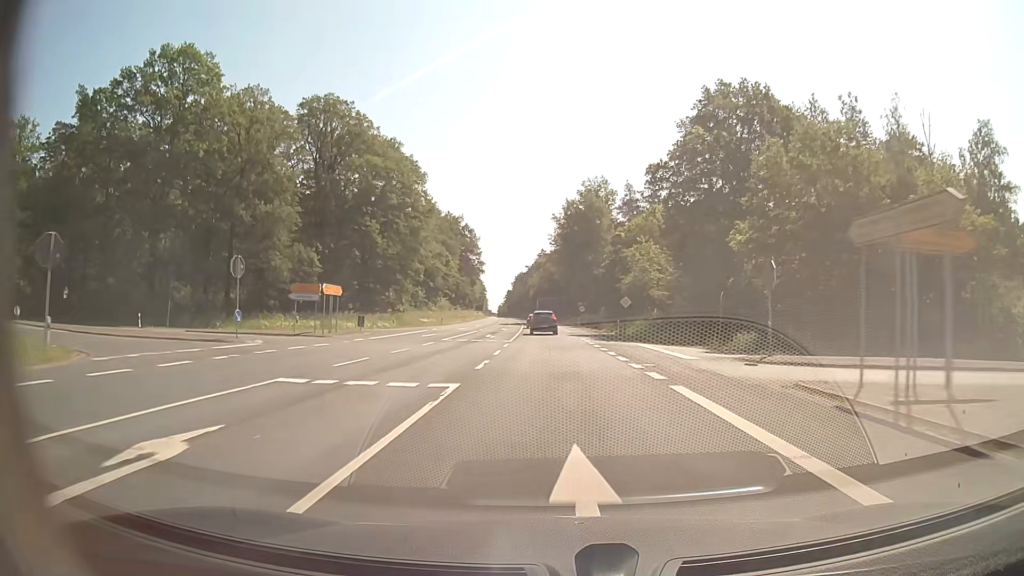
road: secondary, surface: asphalt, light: Day
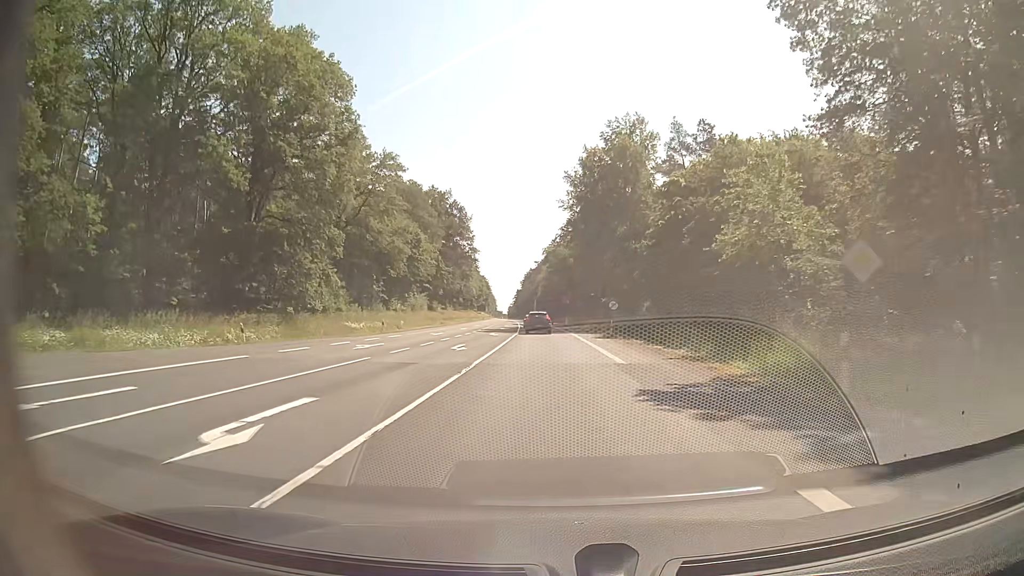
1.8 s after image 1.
(-0.4, +34.4) m; -1°
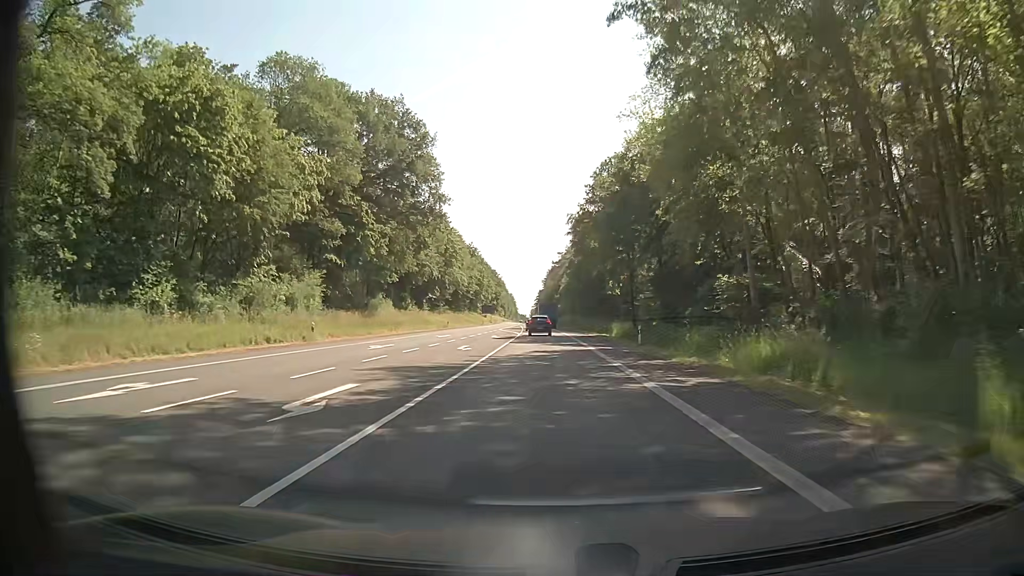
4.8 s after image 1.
(-1.3, +57.4) m; -2°
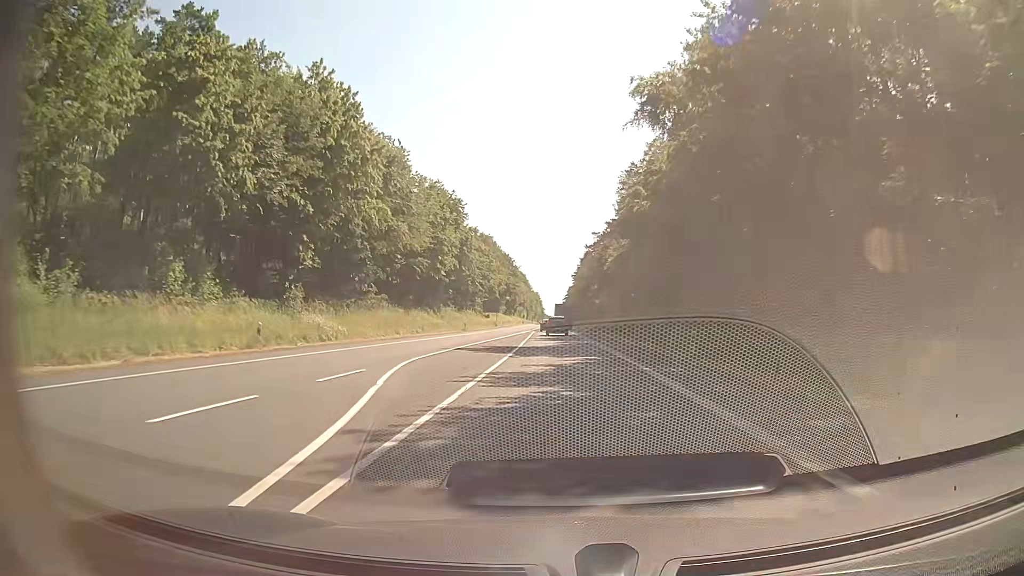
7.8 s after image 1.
(-1.5, +61.4) m; -2°
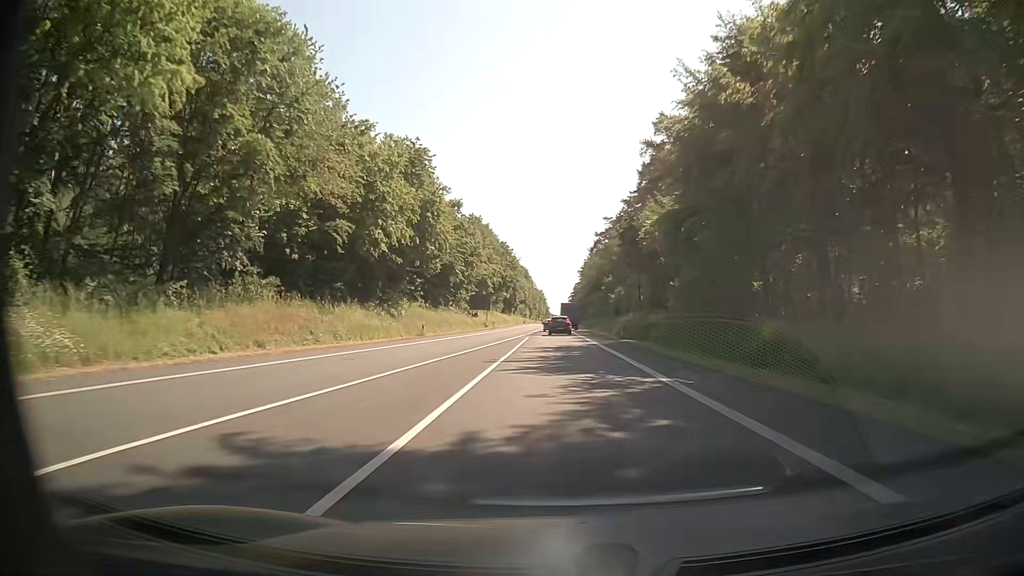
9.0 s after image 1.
(-0.2, +26.3) m; -1°
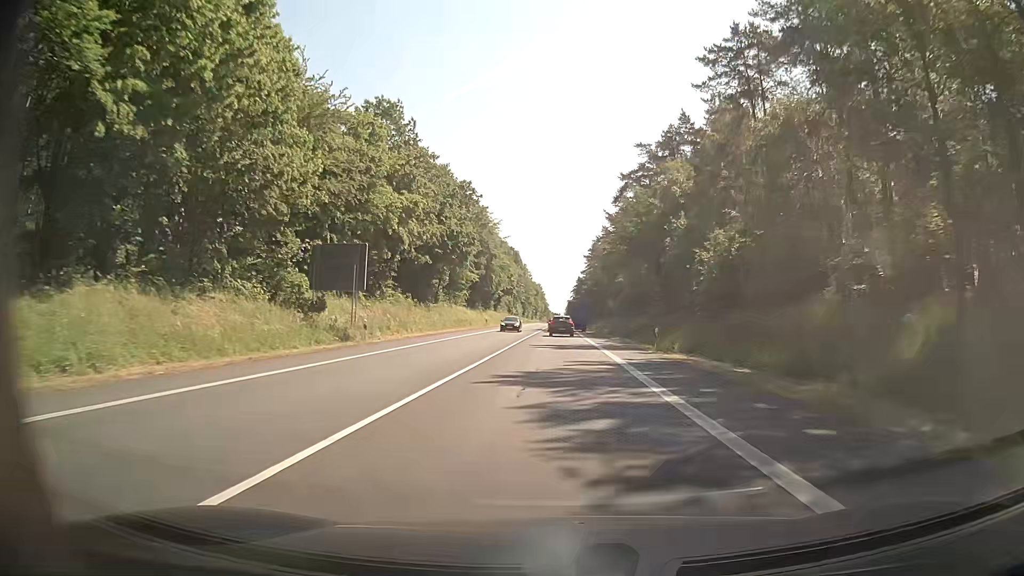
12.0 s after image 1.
(-0.2, +67.3) m; 0°
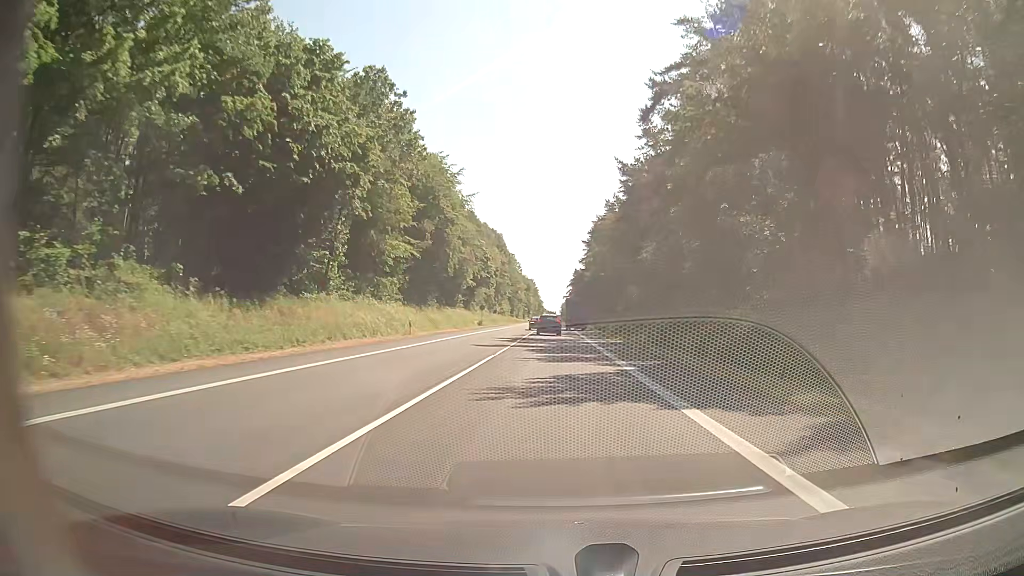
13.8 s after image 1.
(+0.2, +41.0) m; 0°
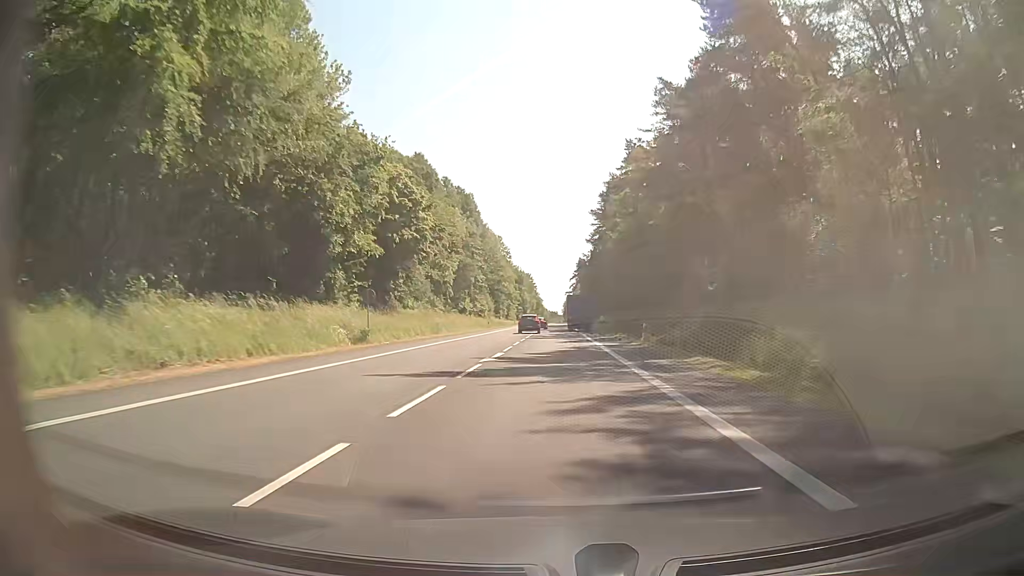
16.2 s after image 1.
(+0.1, +55.7) m; 0°
(0, +10) (0, +20) (0, +30) (0, +40) (0, +50) (0, +60) (0, +70) (-1, +80) (-1, +90) (-1, +100) m
